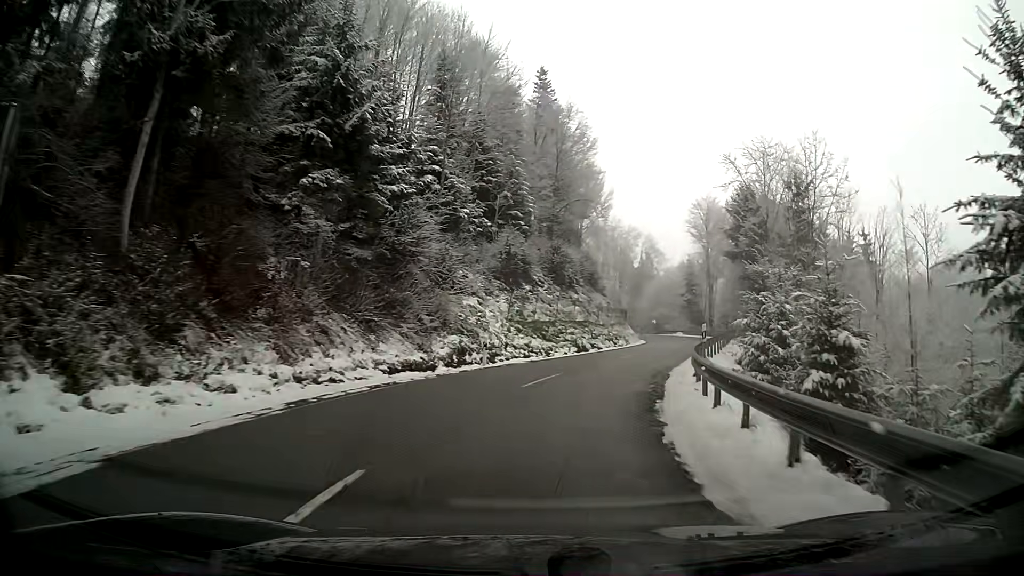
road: secondary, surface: asphalt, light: Day
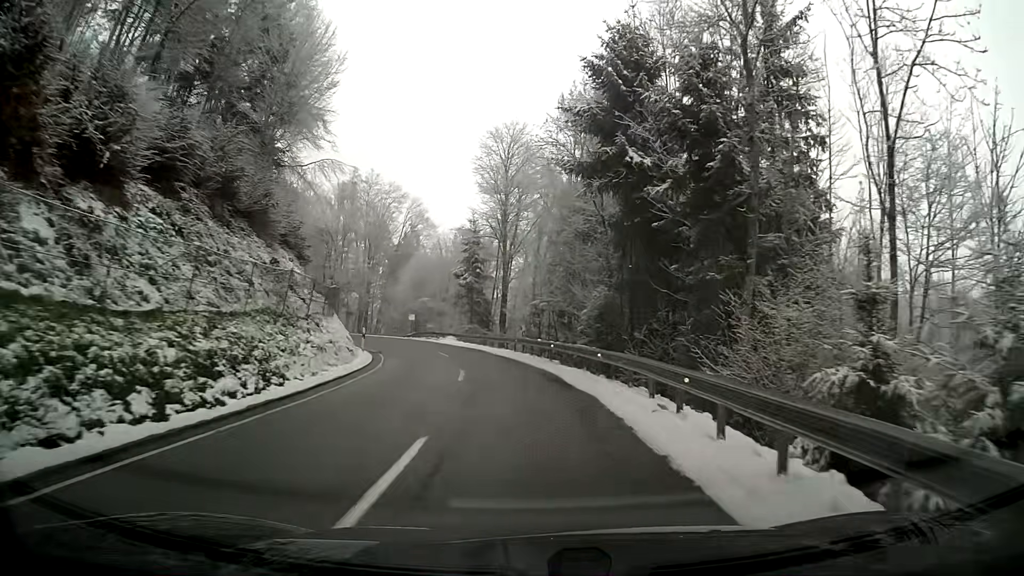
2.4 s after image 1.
(+5.9, +34.2) m; +16°
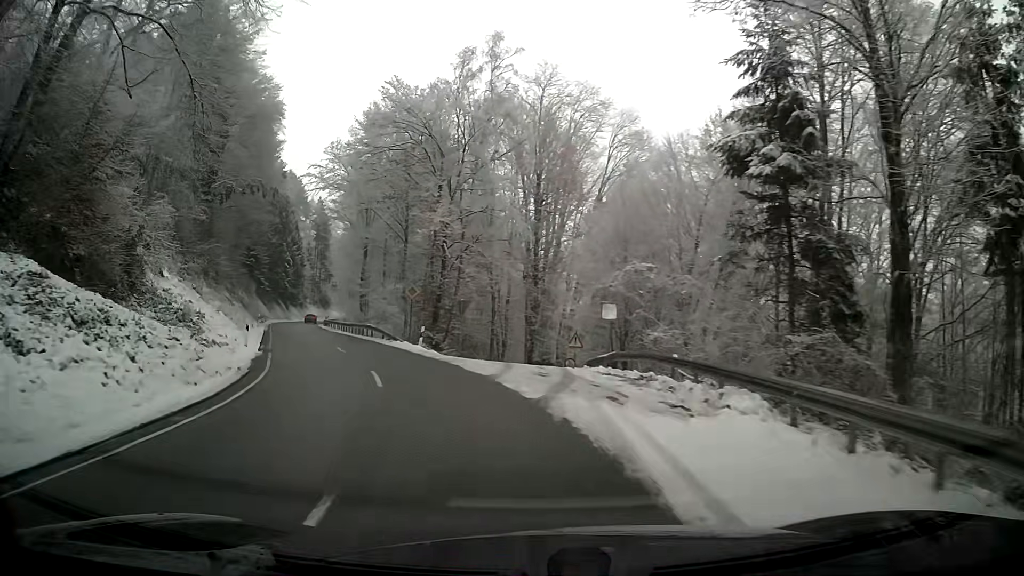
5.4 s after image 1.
(-5.9, +39.4) m; -22°
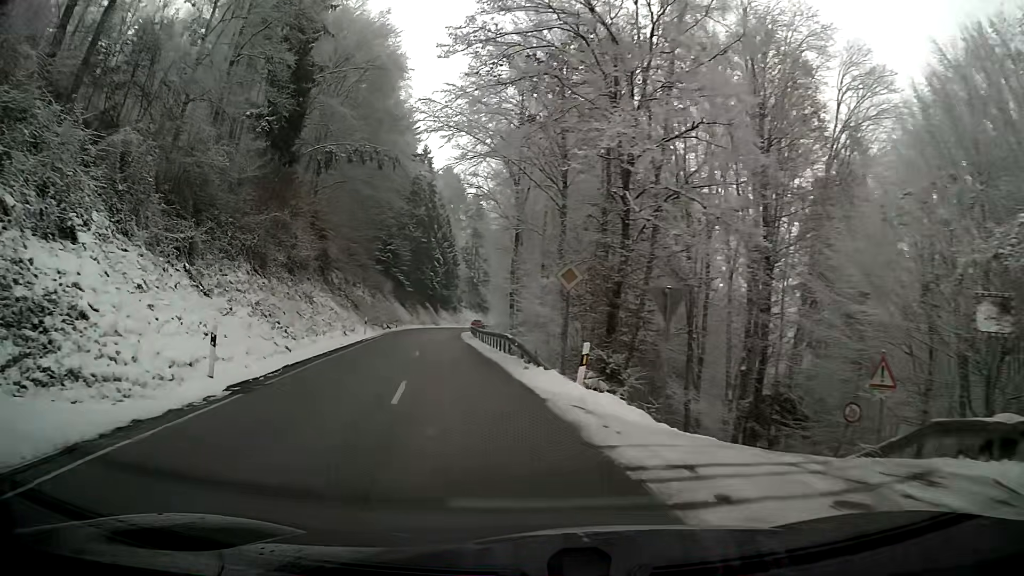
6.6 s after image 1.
(-2.0, +15.2) m; -14°
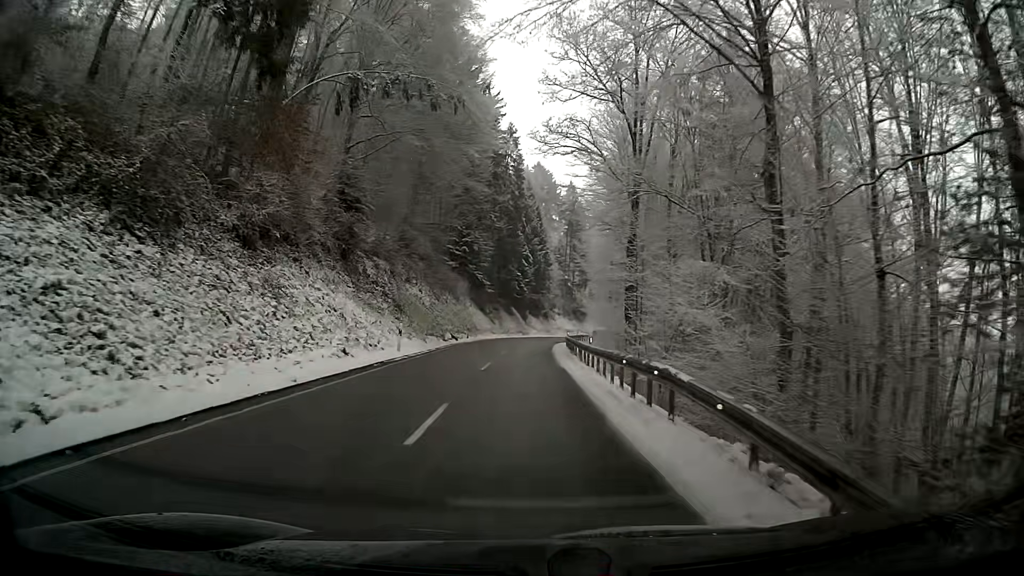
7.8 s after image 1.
(-1.2, +16.0) m; -7°
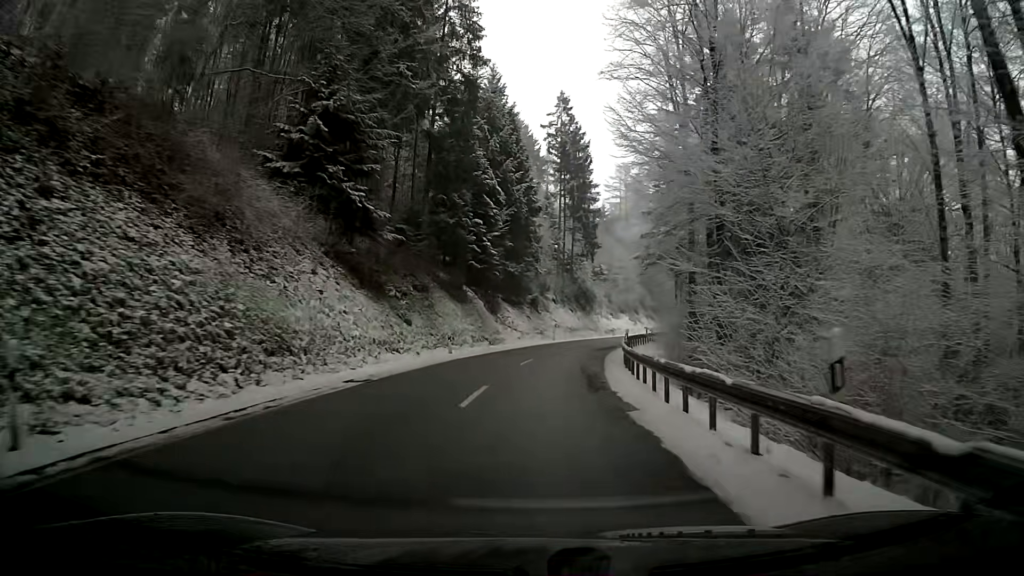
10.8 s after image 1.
(+0.3, +46.2) m; +3°
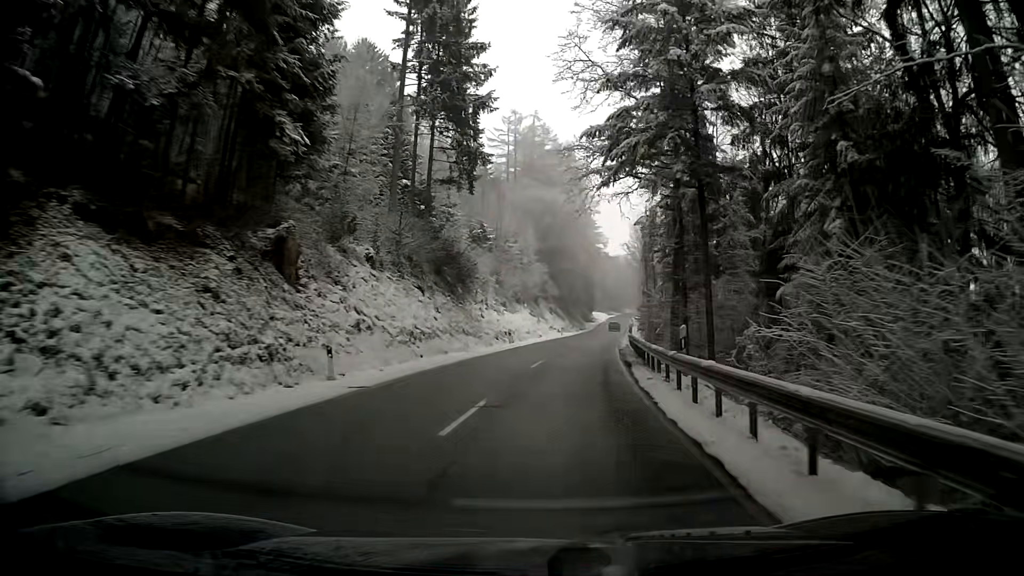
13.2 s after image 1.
(+2.6, +40.0) m; +10°
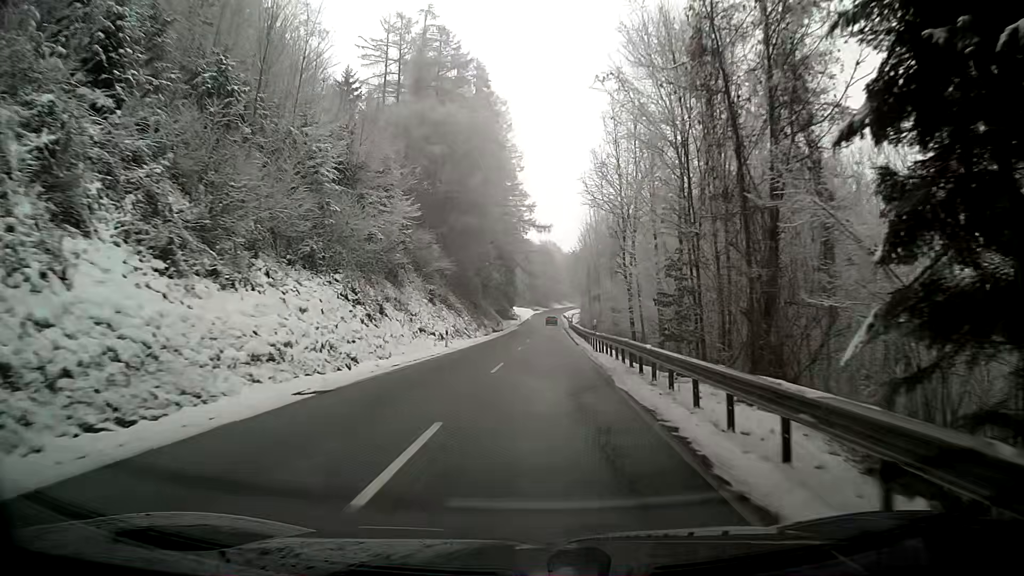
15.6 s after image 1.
(+2.9, +40.1) m; +6°
(0, +10) (0, +20) (0, +30) (+1, +40) (+1, +50) (+2, +60) (+2, +70) (+2, +80) (+3, +90) (+3, +100) m
